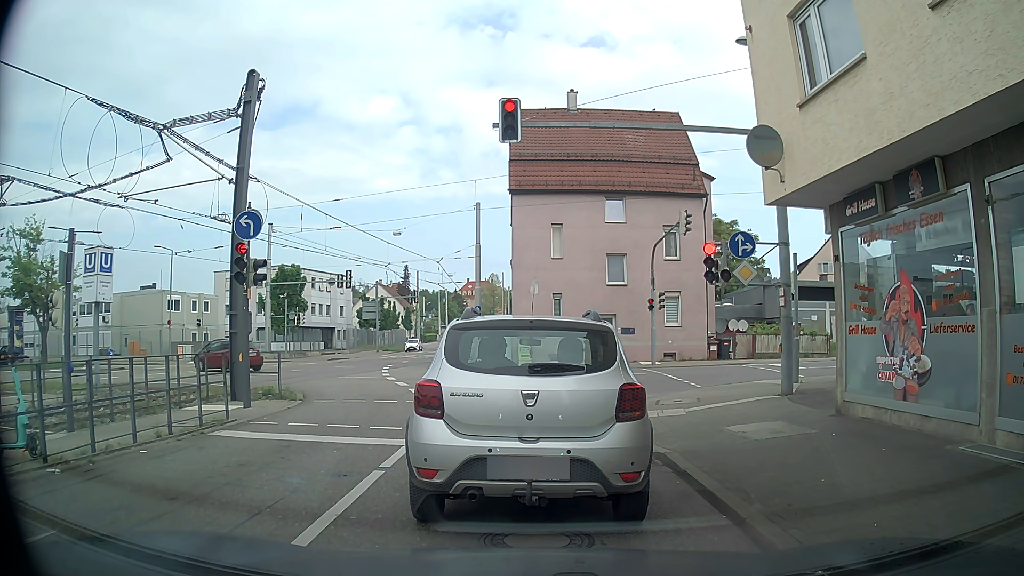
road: tertiary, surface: asphalt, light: Day
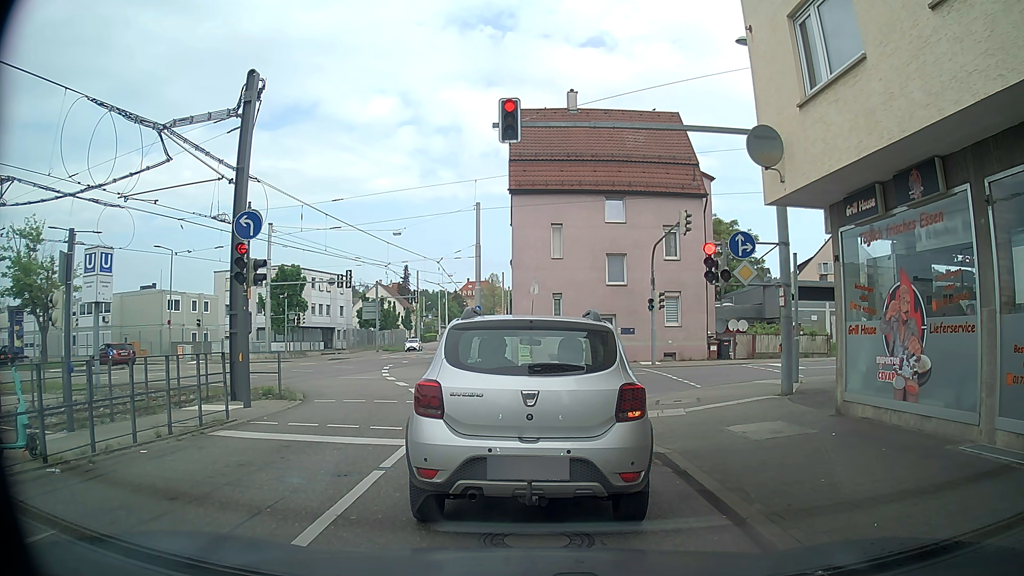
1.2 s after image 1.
(0.0, 0.0) m; 0°
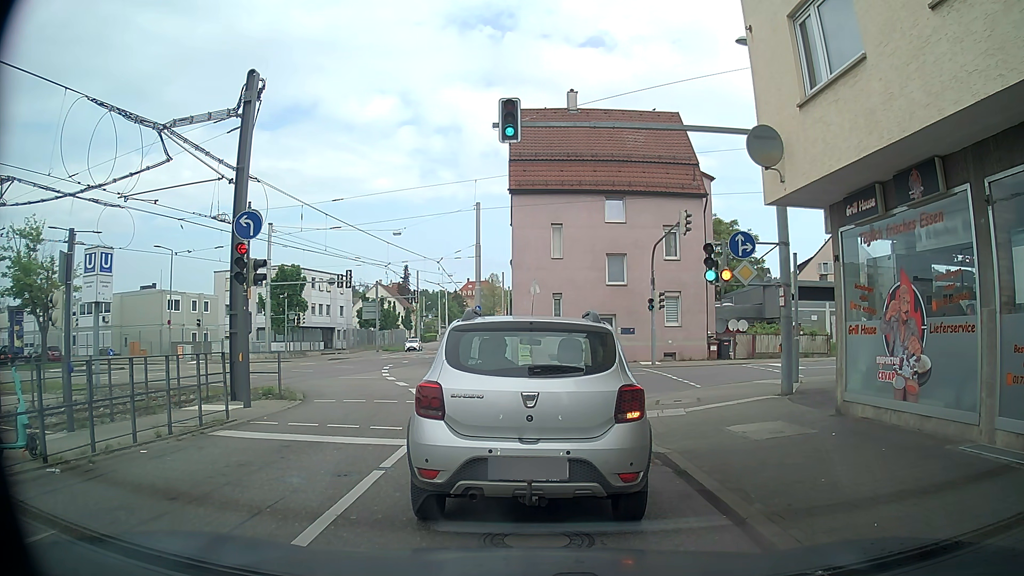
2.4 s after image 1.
(0.0, 0.0) m; 0°
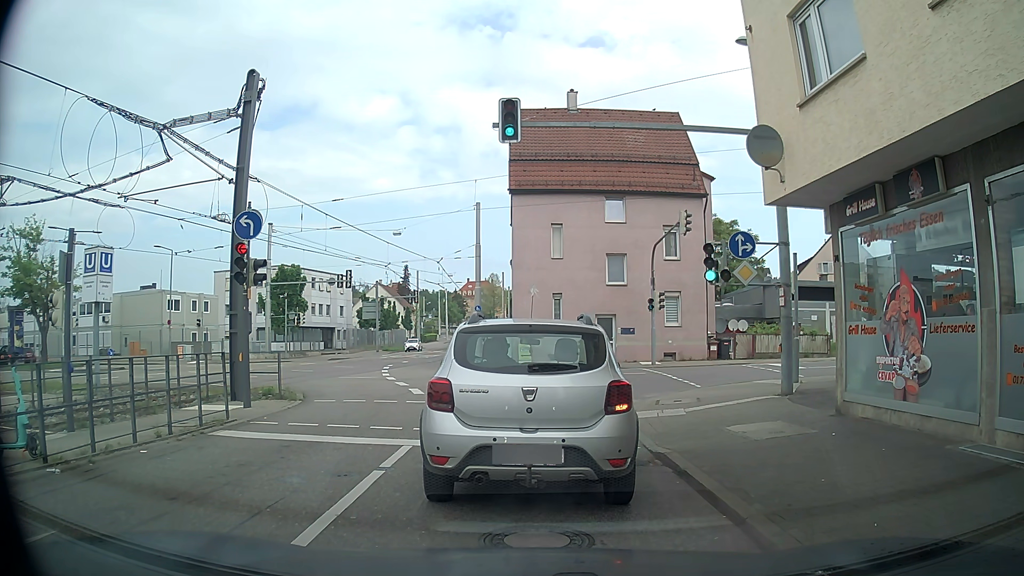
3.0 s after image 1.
(0.0, 0.0) m; 0°
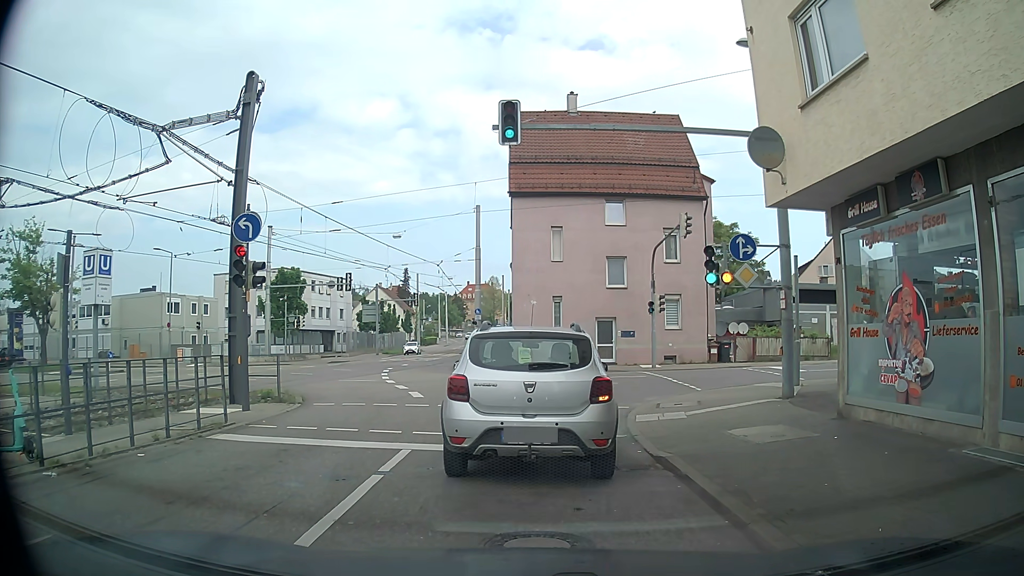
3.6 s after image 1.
(0.0, +0.1) m; 0°
